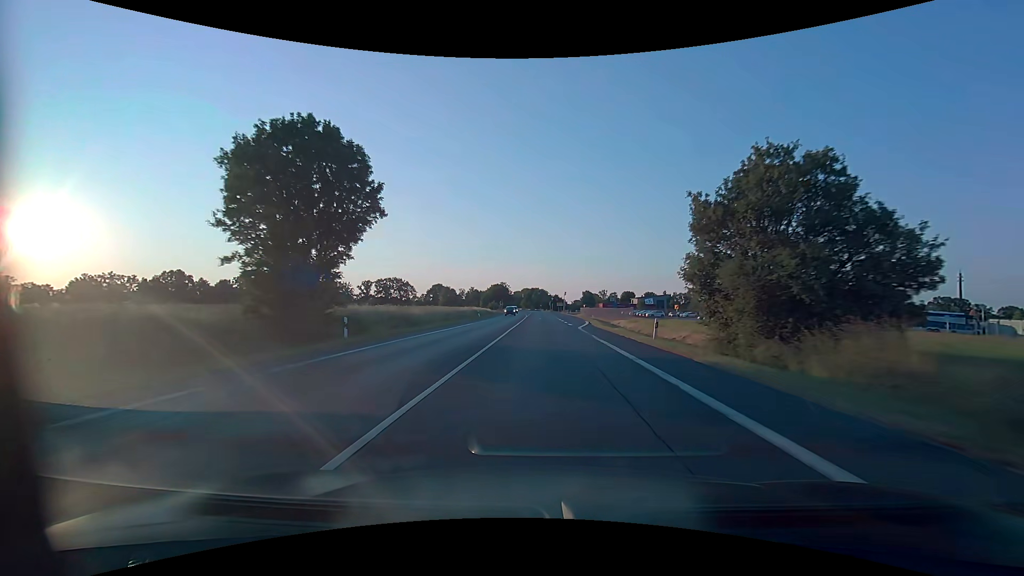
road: primary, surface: asphalt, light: Day
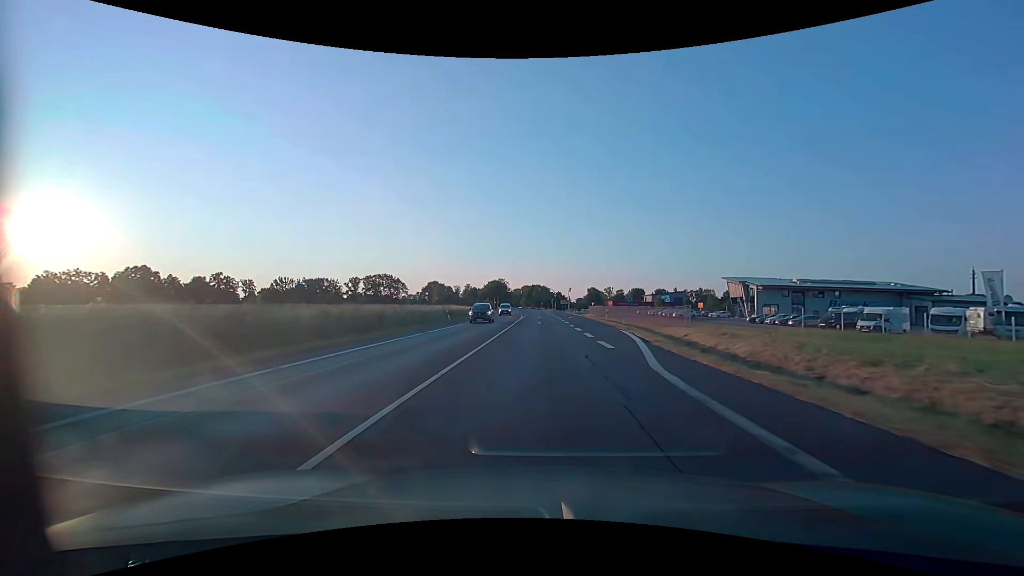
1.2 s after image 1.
(0.0, +23.3) m; 0°
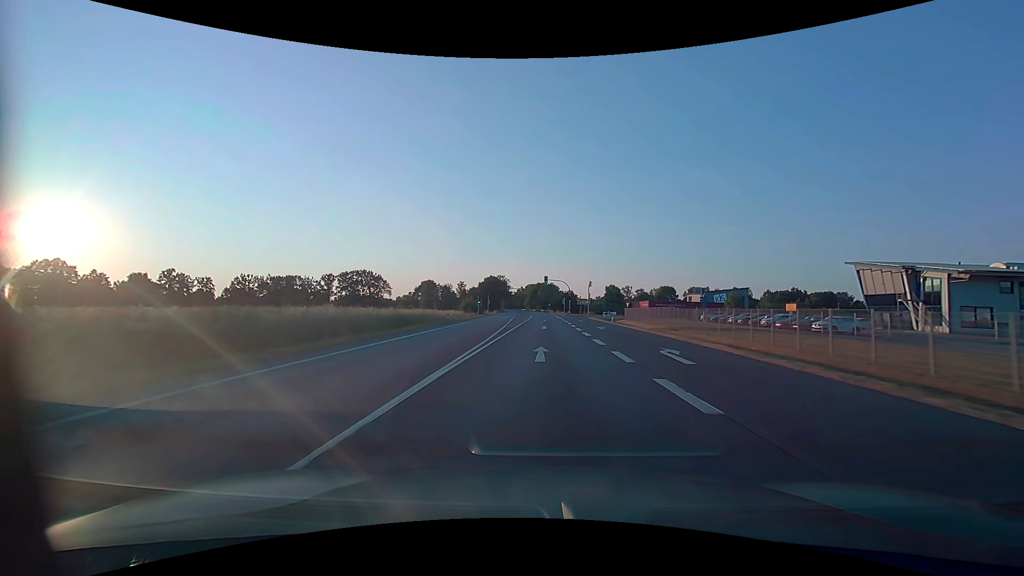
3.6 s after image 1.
(-0.3, +46.5) m; -1°
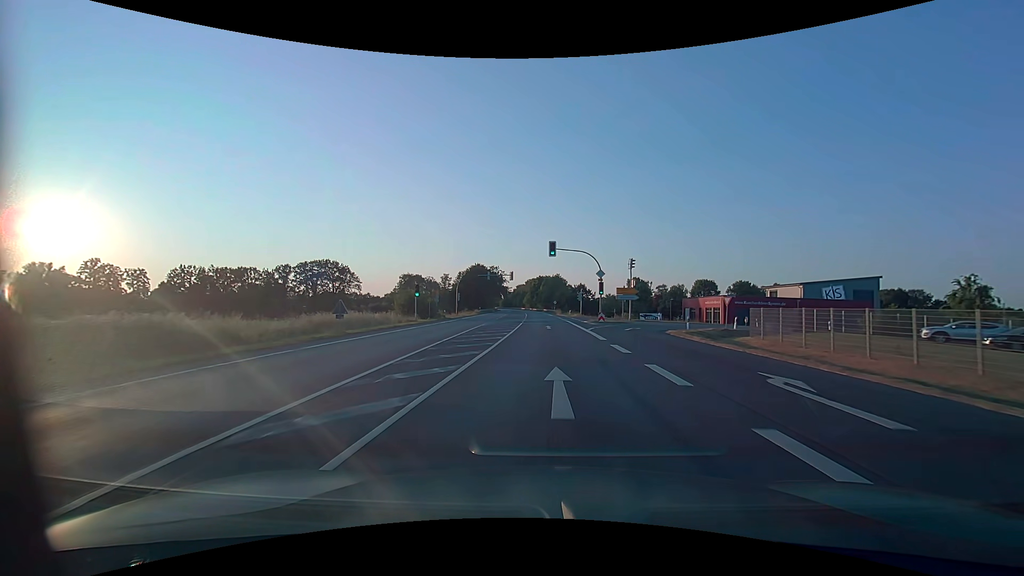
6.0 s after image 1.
(-0.1, +46.5) m; 0°
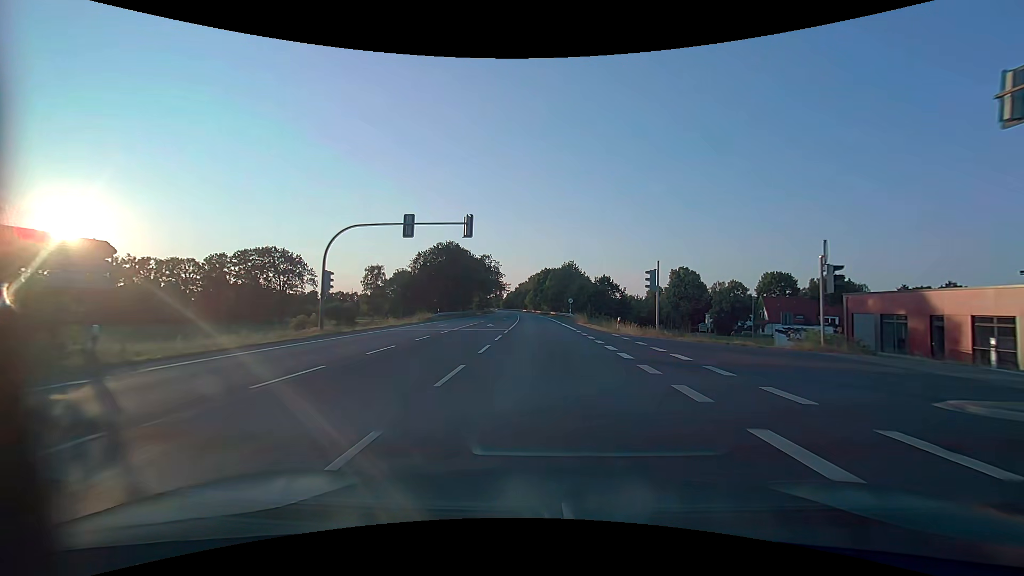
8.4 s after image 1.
(-0.2, +46.6) m; -1°
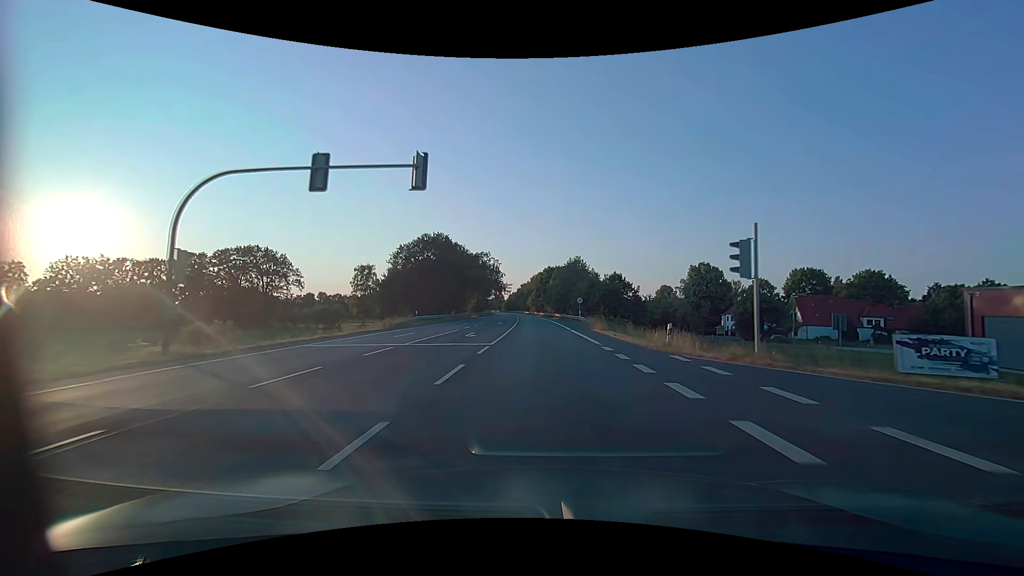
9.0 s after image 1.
(0.0, +11.8) m; 0°
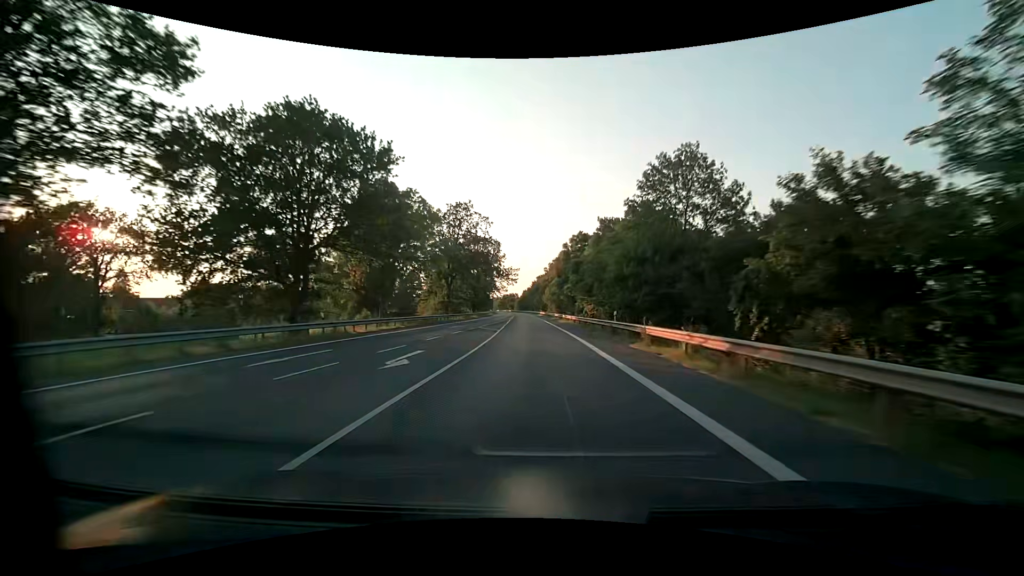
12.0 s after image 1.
(-1.3, +64.2) m; -2°
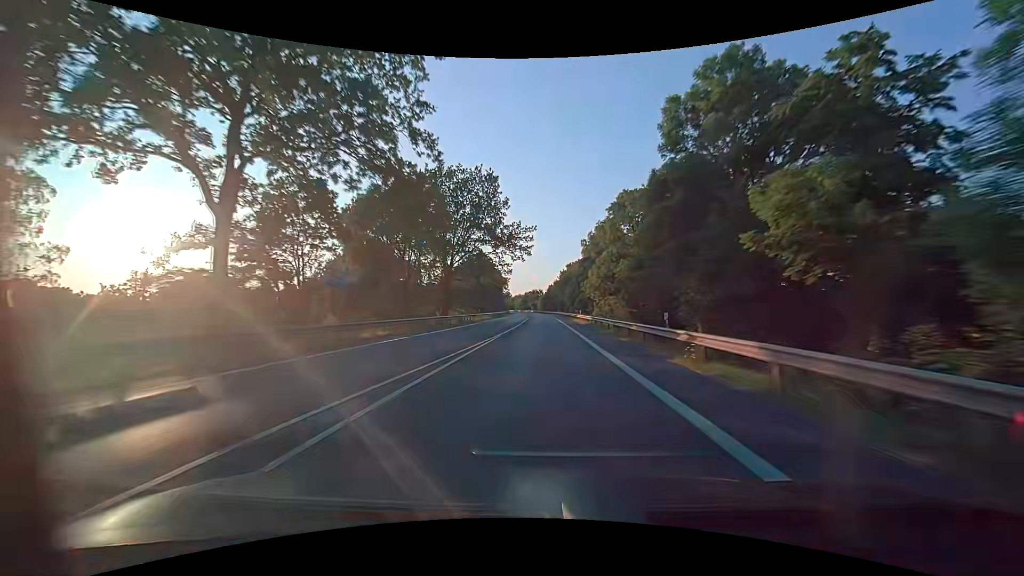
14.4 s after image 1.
(-1.6, +57.9) m; -3°
(0, +10) (0, +20) (0, +30) (0, +40) (0, +50) (0, +60) (0, +70) (-1, +80) (-1, +90) (-1, +100) m
